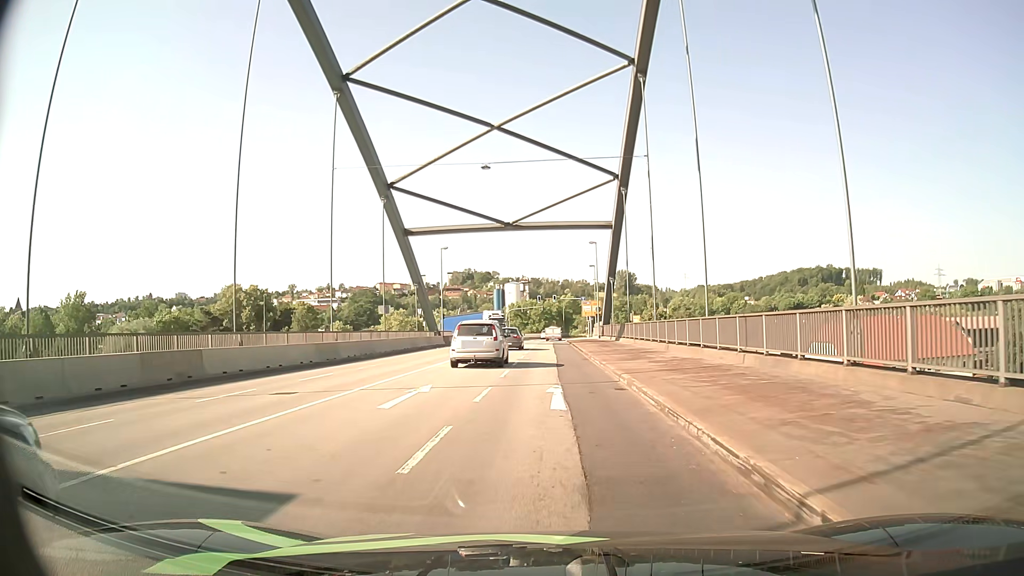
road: primary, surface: asphalt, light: Day
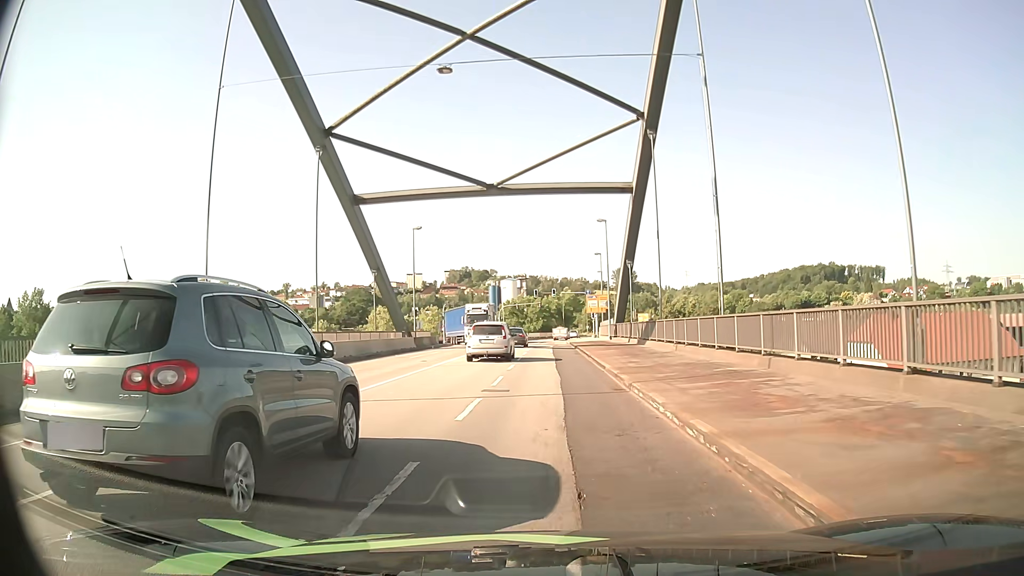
(+0.2, +14.4) m; +1°
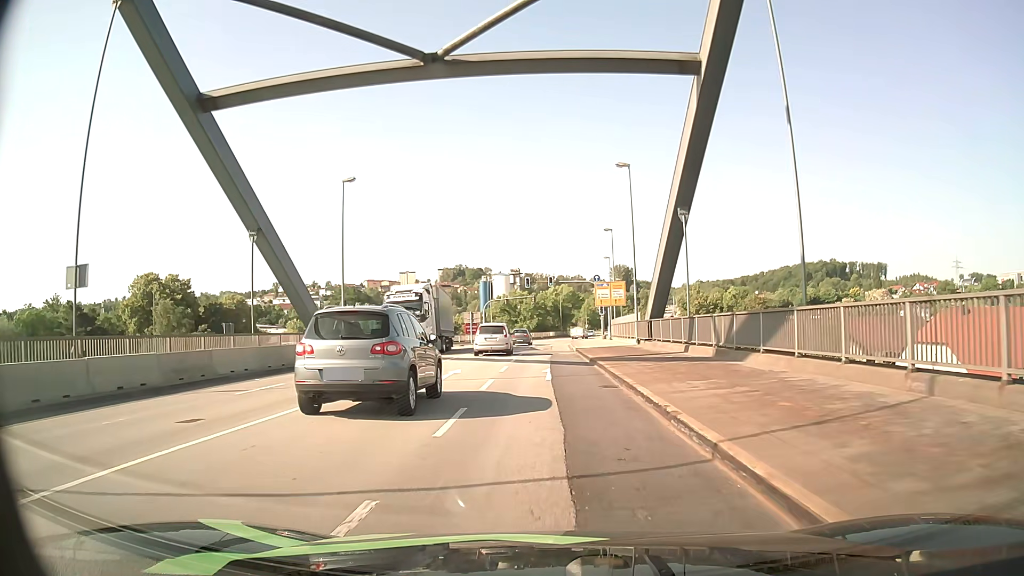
(0.0, +19.6) m; 0°
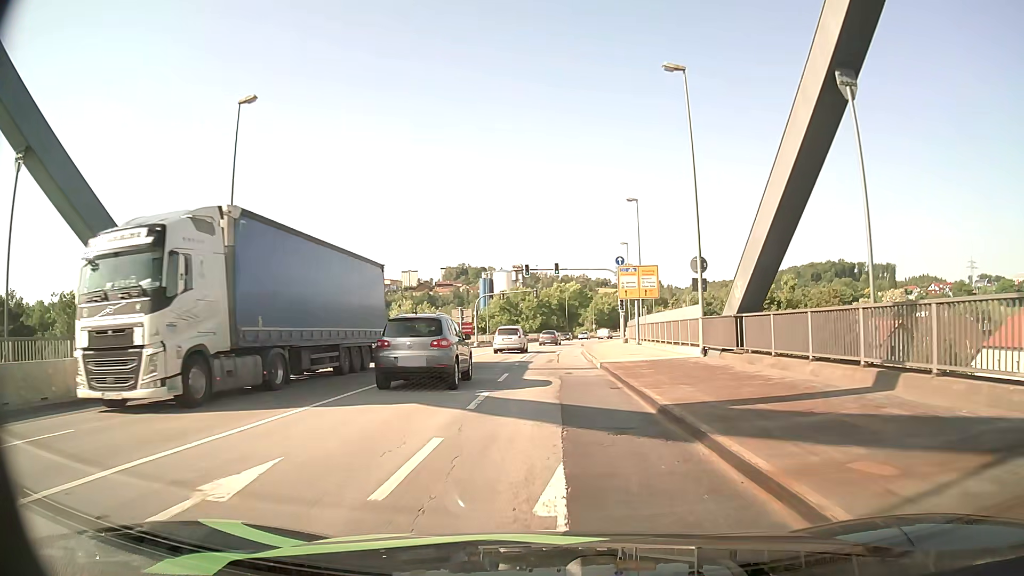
(0.0, +15.1) m; -1°
